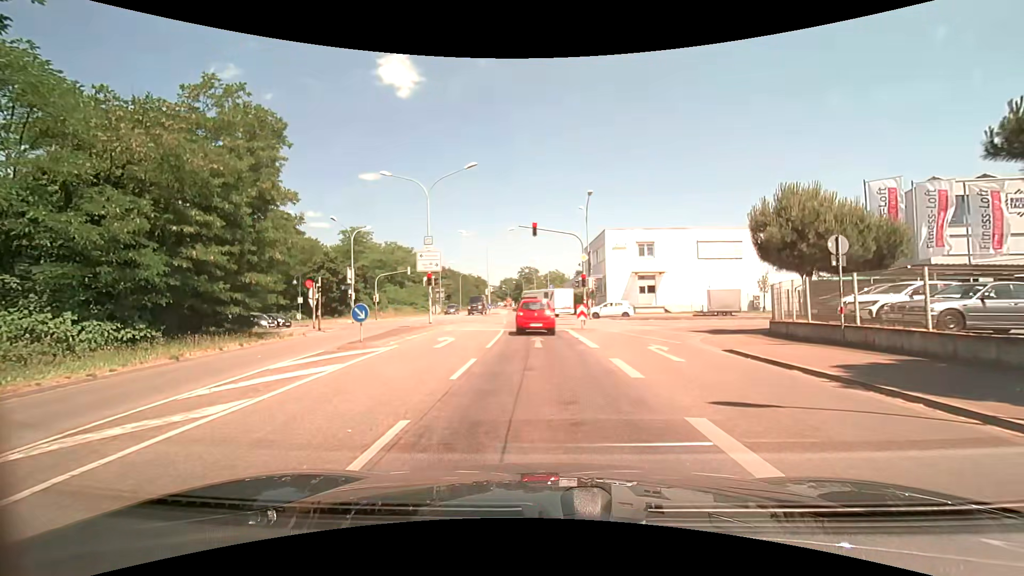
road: secondary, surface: asphalt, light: Day
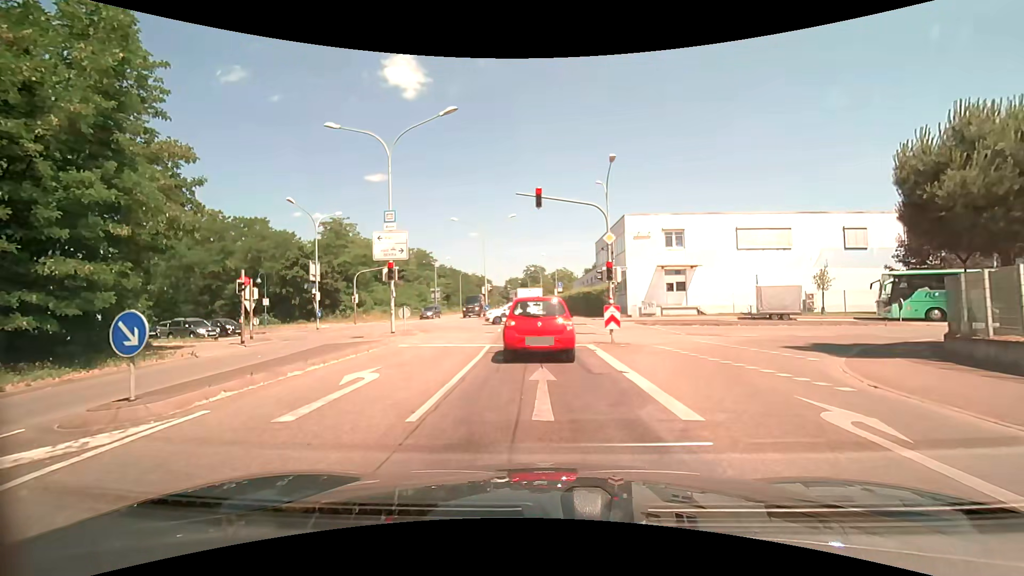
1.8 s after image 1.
(+0.1, +8.9) m; 0°
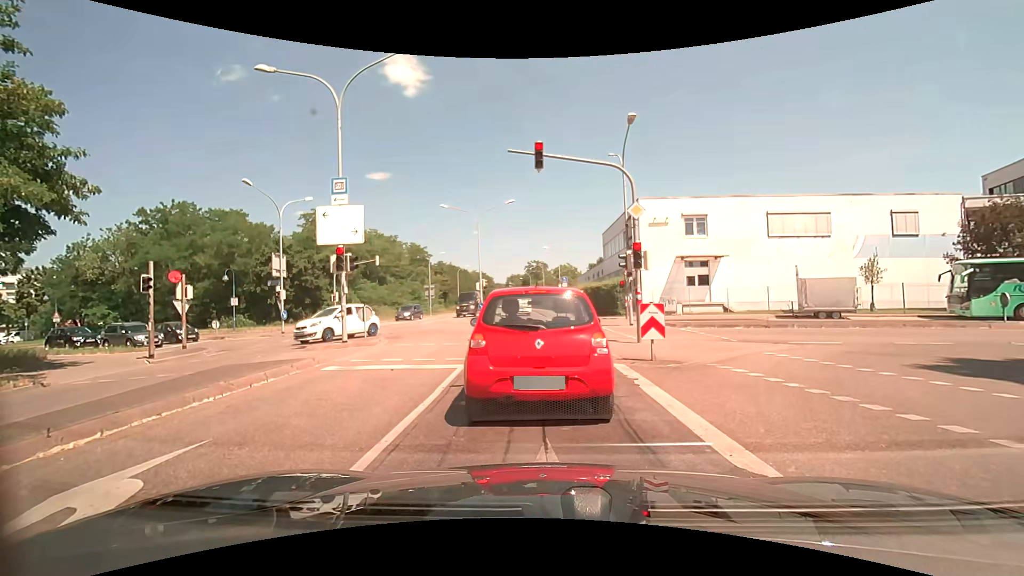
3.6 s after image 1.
(0.0, +5.5) m; 0°
(0, +10) (0, +20) (-1, +30) (-2, +40) (-2, +50) (-2, +60) (-3, +70) (-3, +80) (-4, +90) (-5, +100) m
